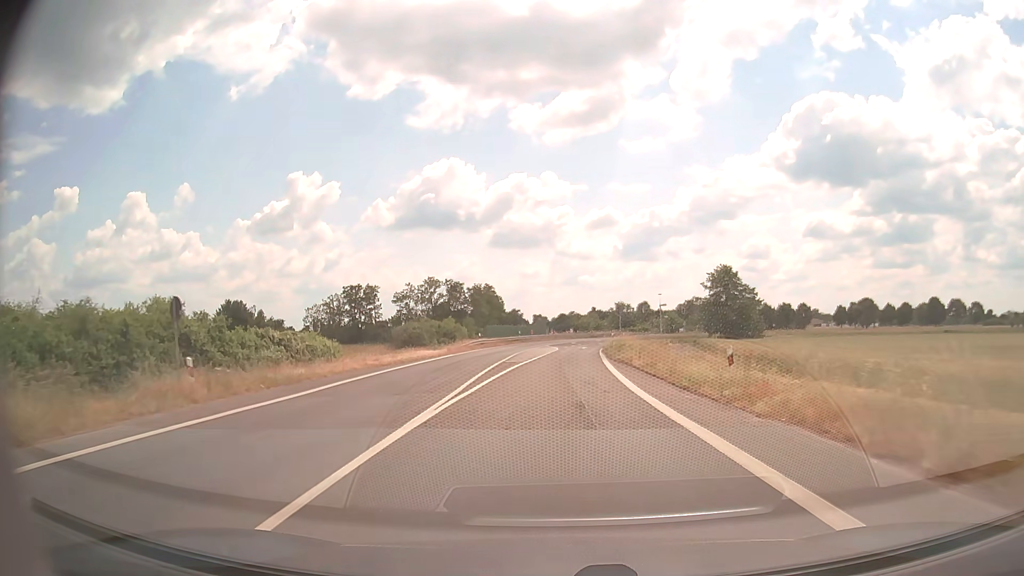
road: primary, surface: asphalt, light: Day
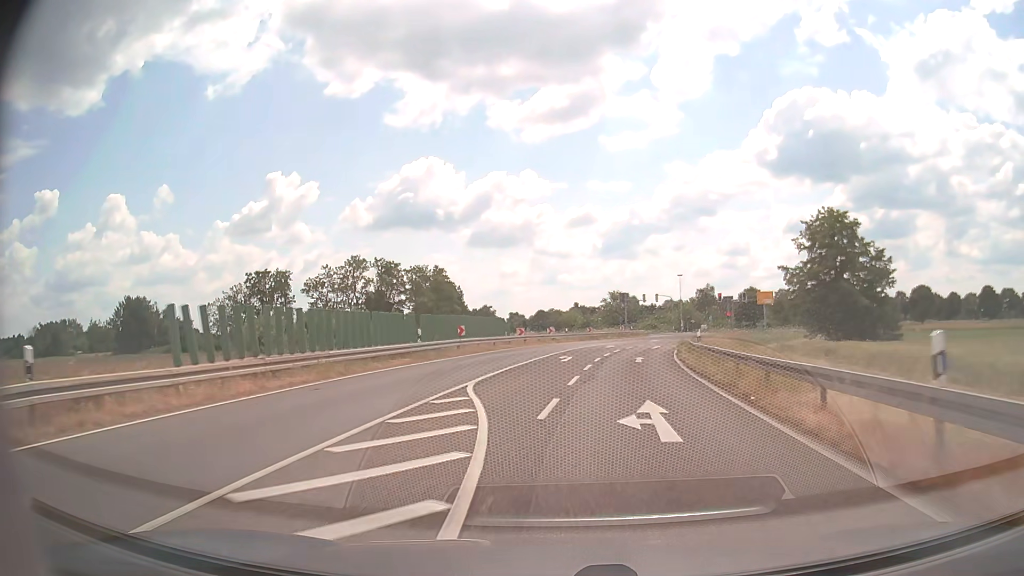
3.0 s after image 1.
(+0.7, +50.0) m; +2°
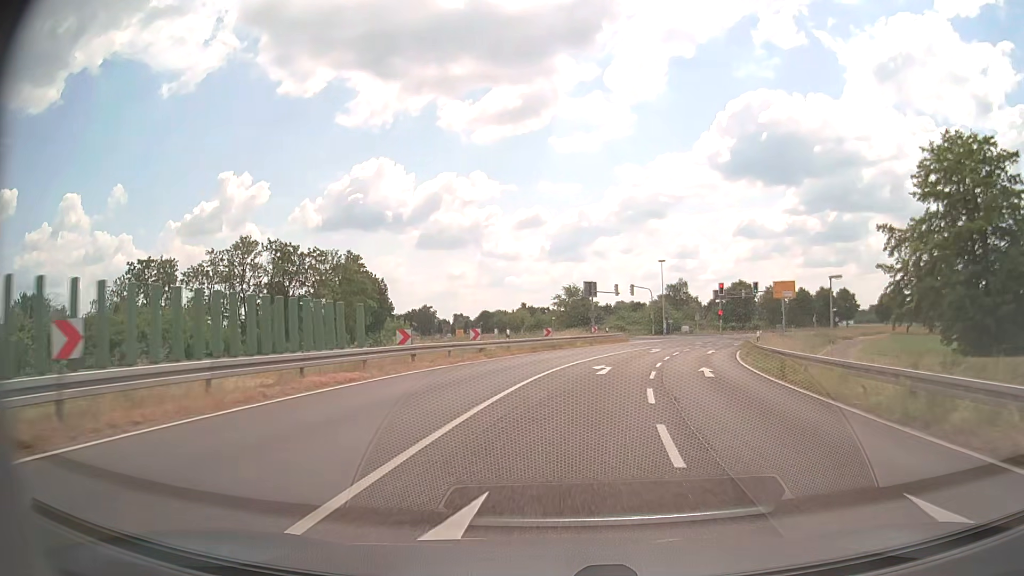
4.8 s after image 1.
(+0.5, +27.6) m; +4°
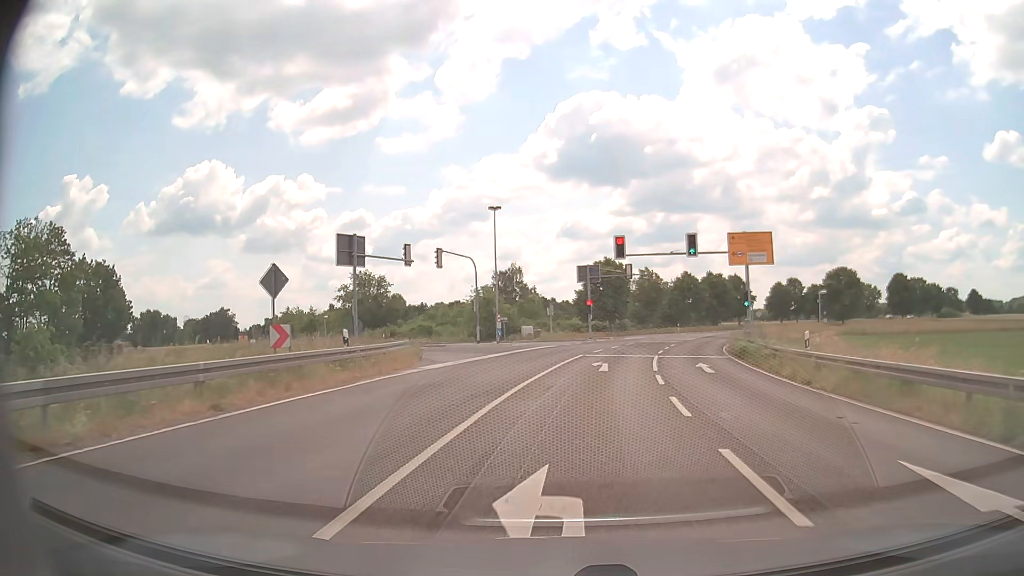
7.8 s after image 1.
(+4.9, +37.8) m; +15°
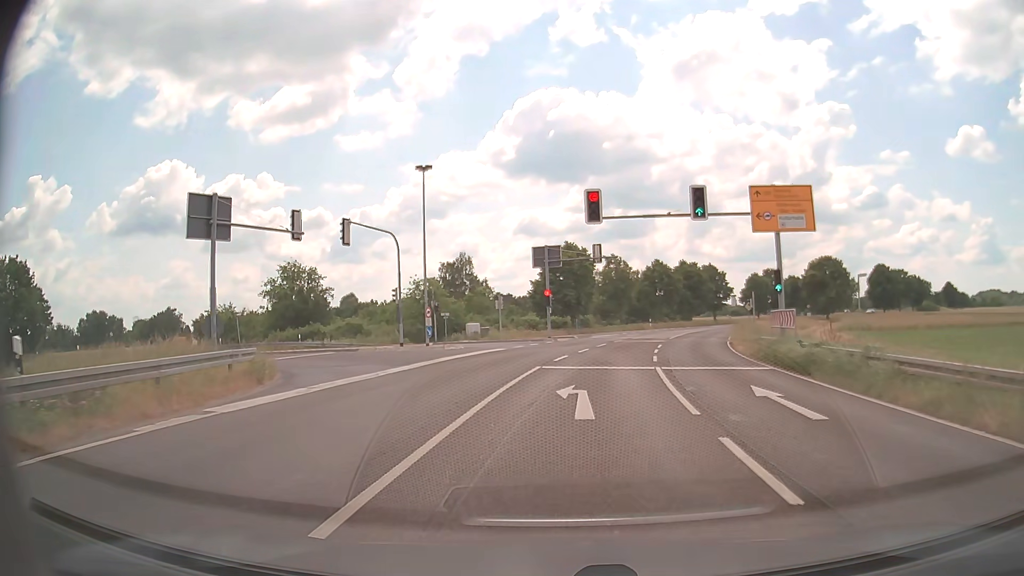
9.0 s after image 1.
(+0.4, +11.4) m; +4°
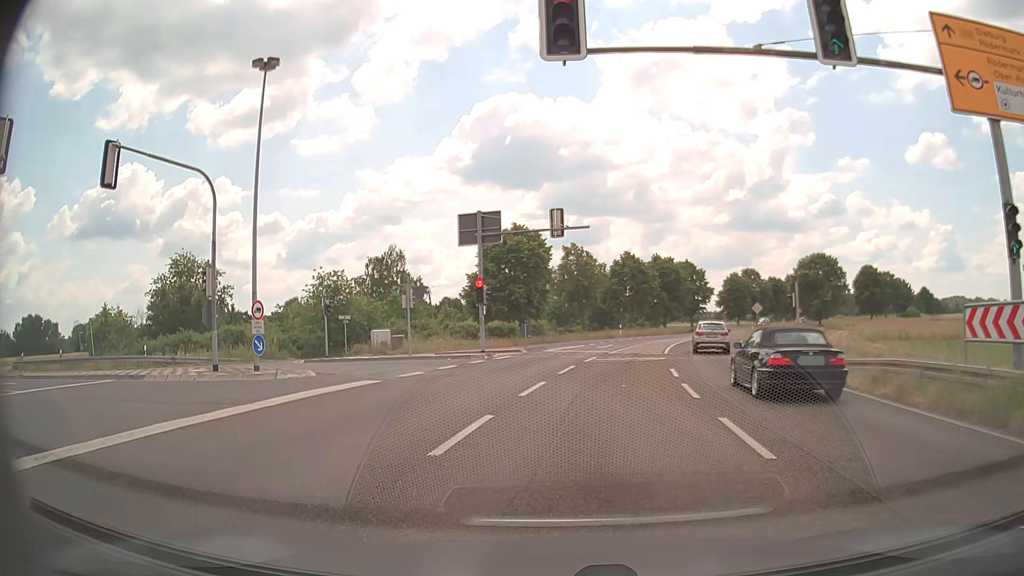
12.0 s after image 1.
(+0.6, +15.4) m; +4°
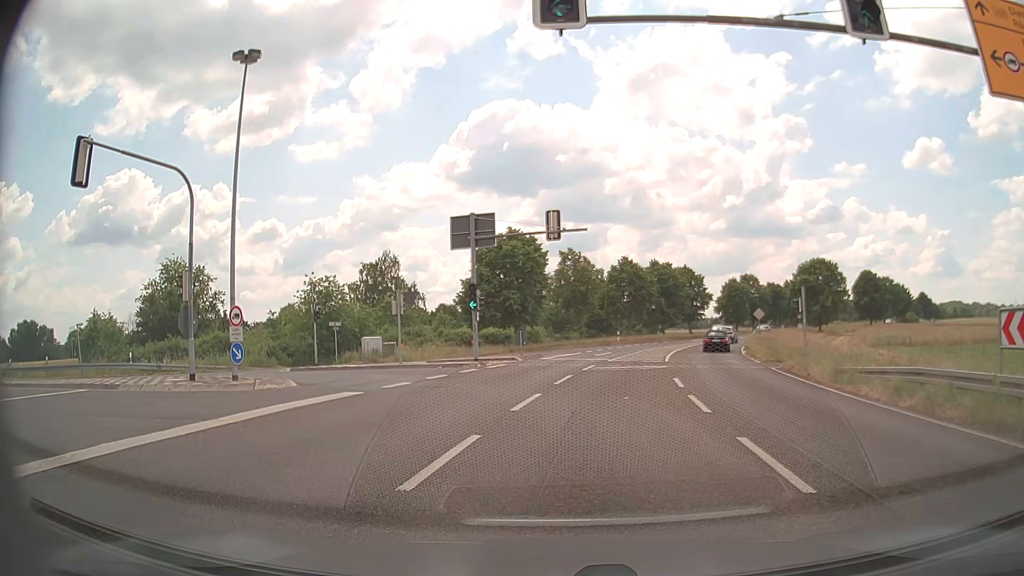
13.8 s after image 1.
(0.0, +1.1) m; -1°
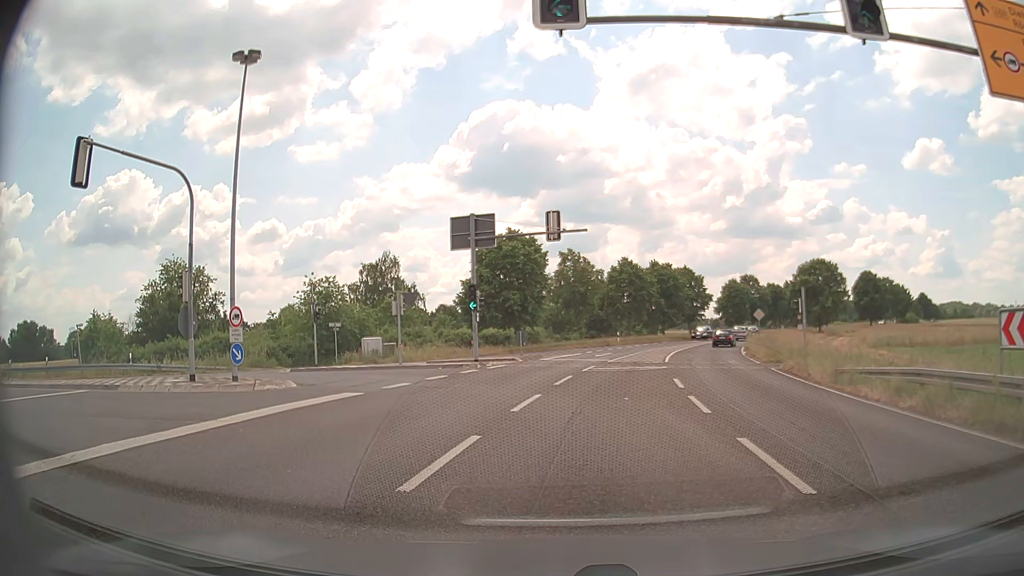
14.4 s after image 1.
(0.0, 0.0) m; 0°
